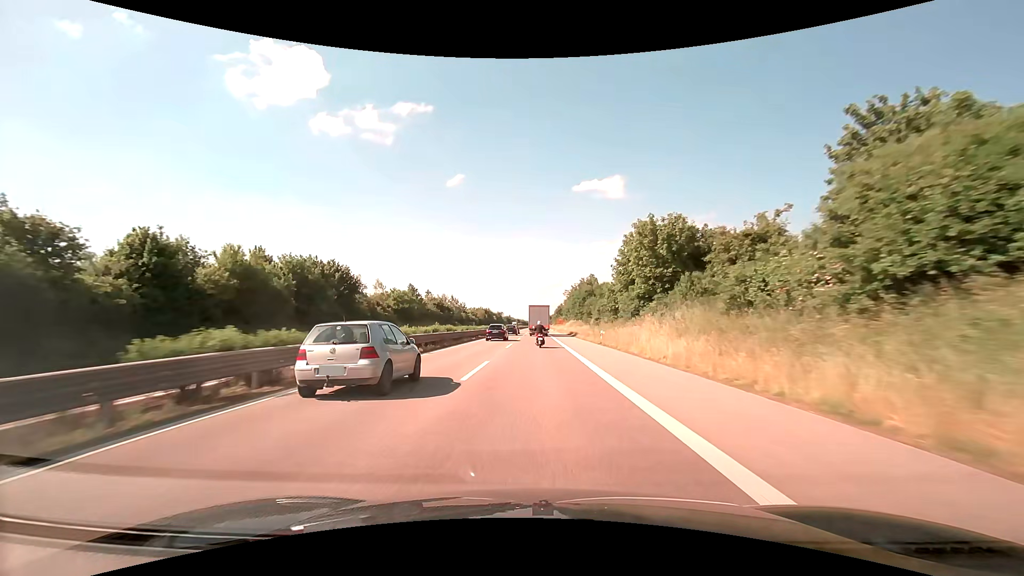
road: trunk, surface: asphalt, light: Day
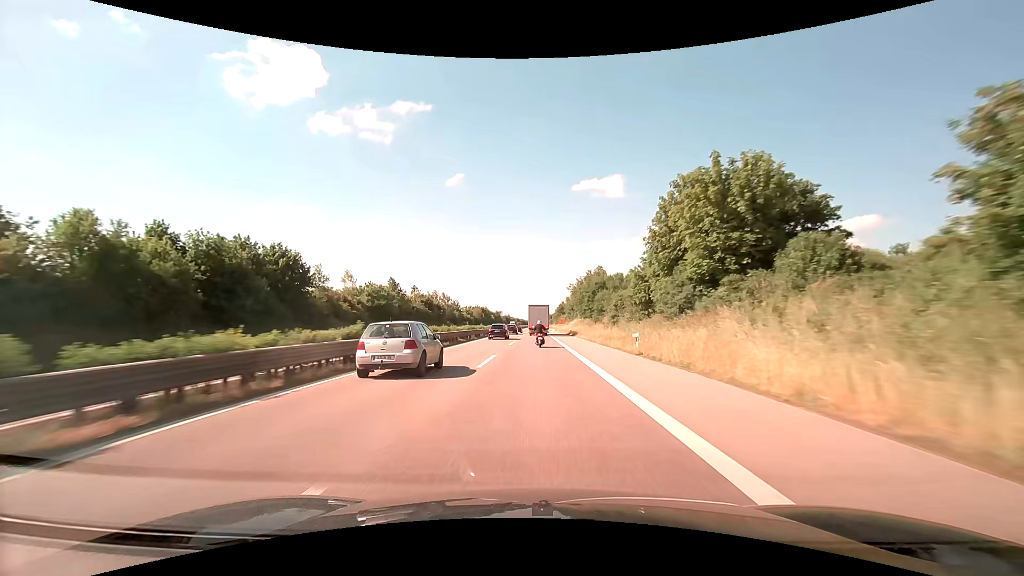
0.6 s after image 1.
(0.0, +14.5) m; 0°
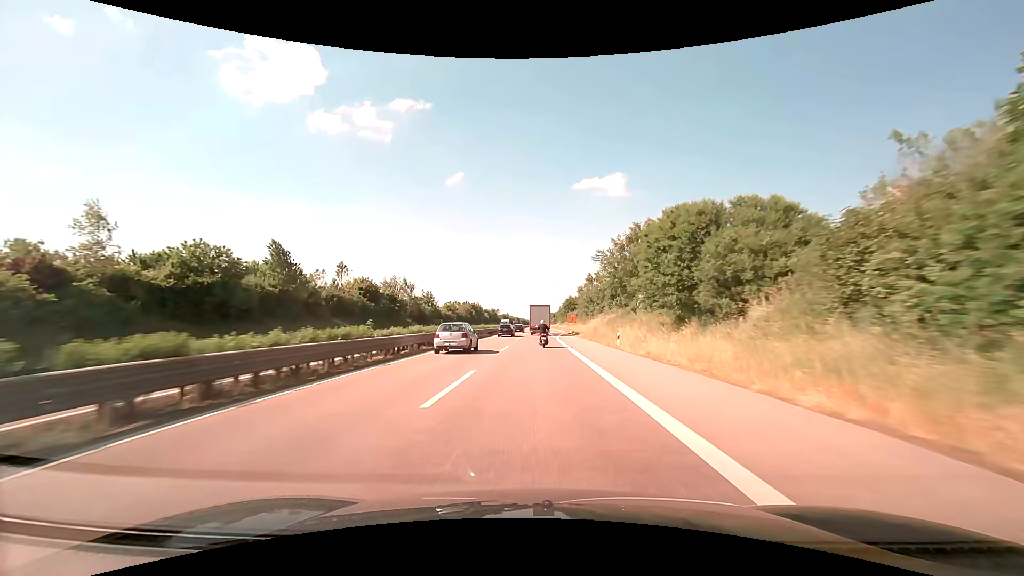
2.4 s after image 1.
(0.0, +43.5) m; 0°
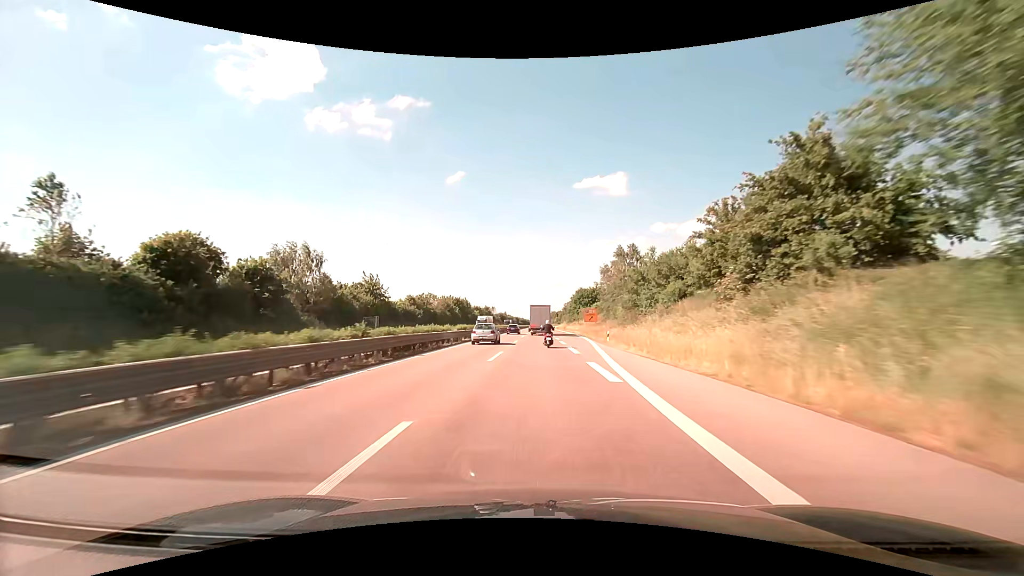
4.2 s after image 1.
(0.0, +43.5) m; 0°
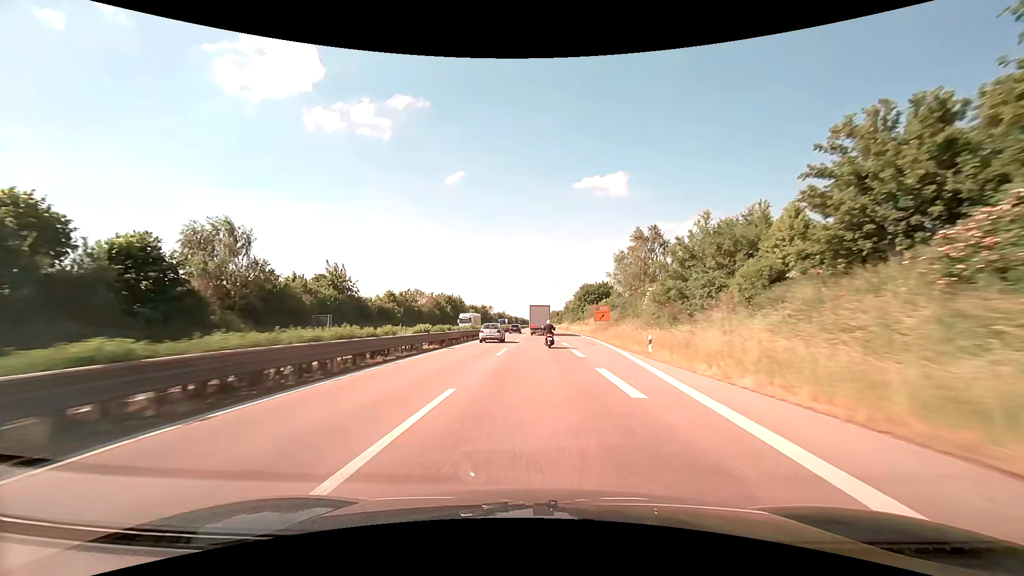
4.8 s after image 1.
(0.0, +14.5) m; 0°
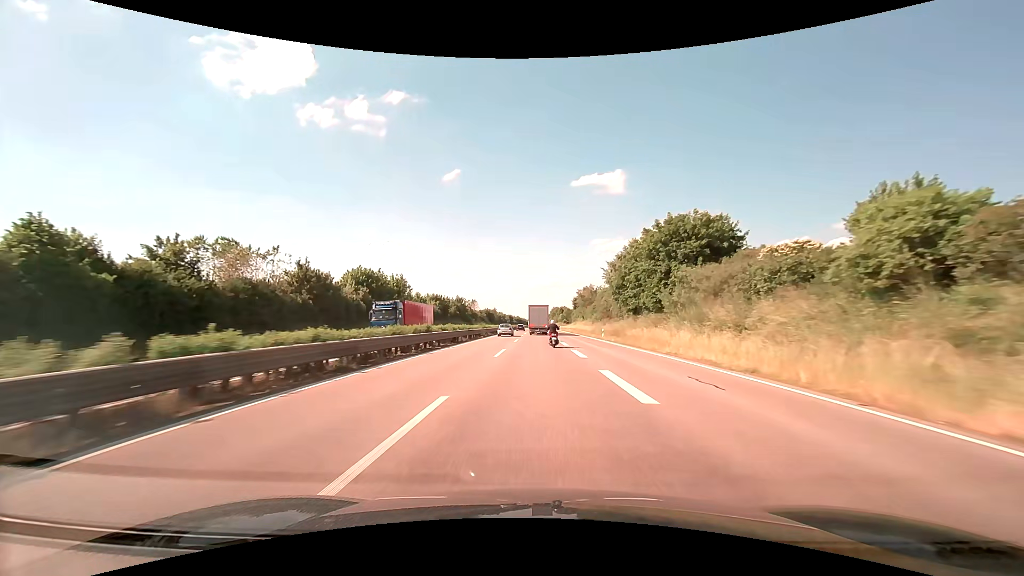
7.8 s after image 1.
(-0.4, +72.8) m; 0°
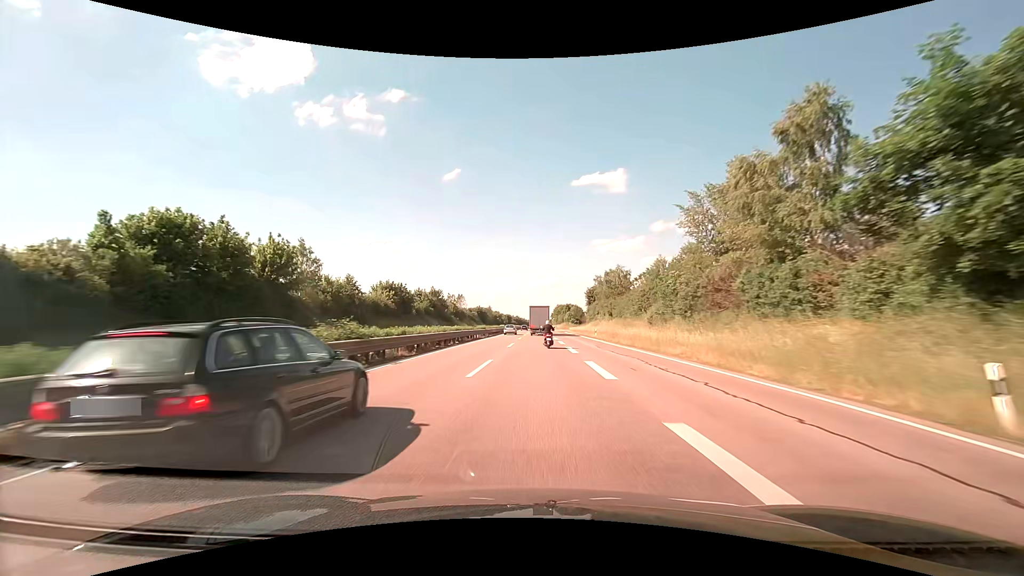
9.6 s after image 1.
(0.0, +43.9) m; 0°
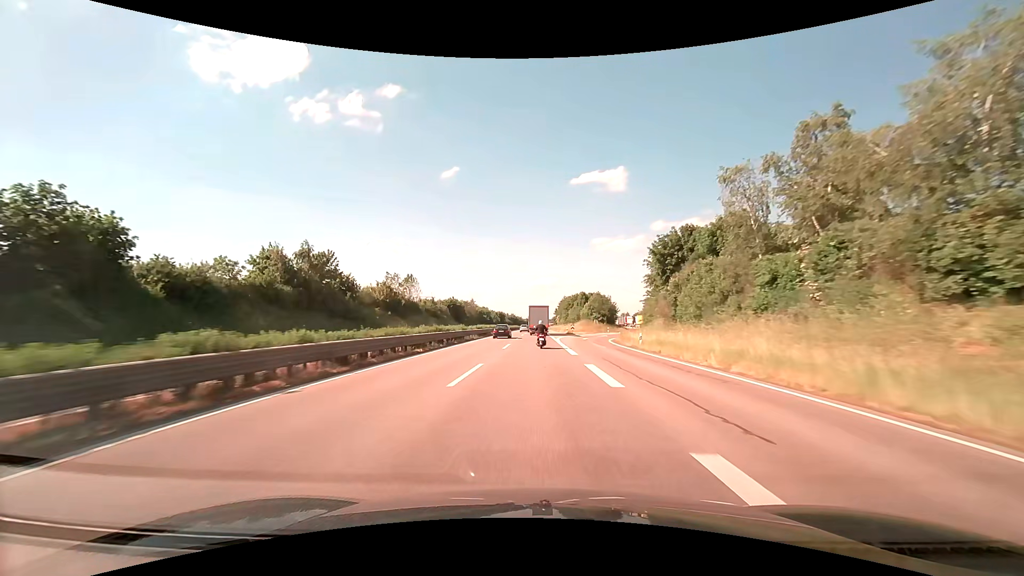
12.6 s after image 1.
(+0.1, +73.7) m; 0°
(0, +10) (0, +20) (0, +30) (0, +40) (0, +50) (0, +60) (0, +70) (0, +80) (0, +90) (0, +100) m
